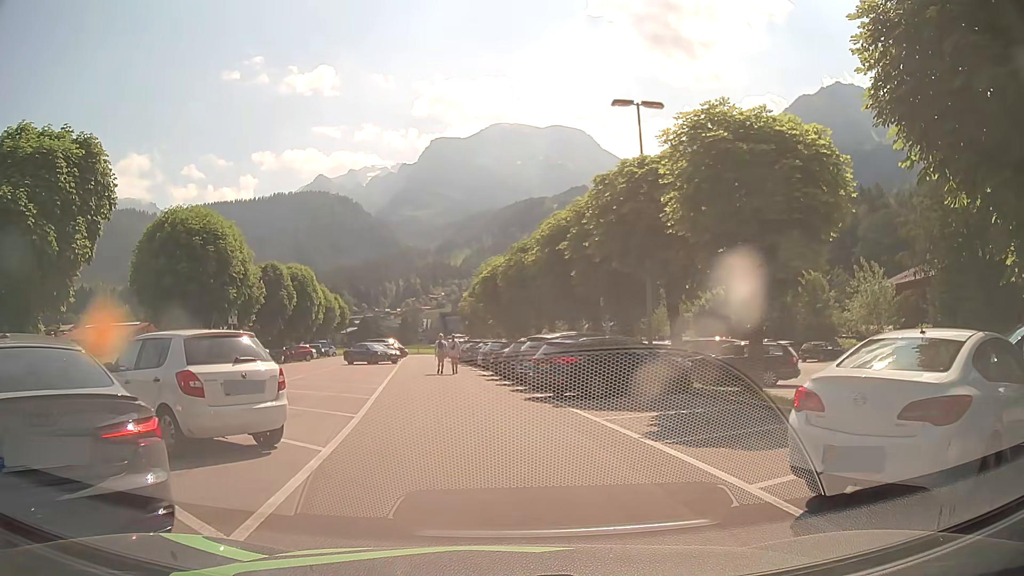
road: service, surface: asphalt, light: Day
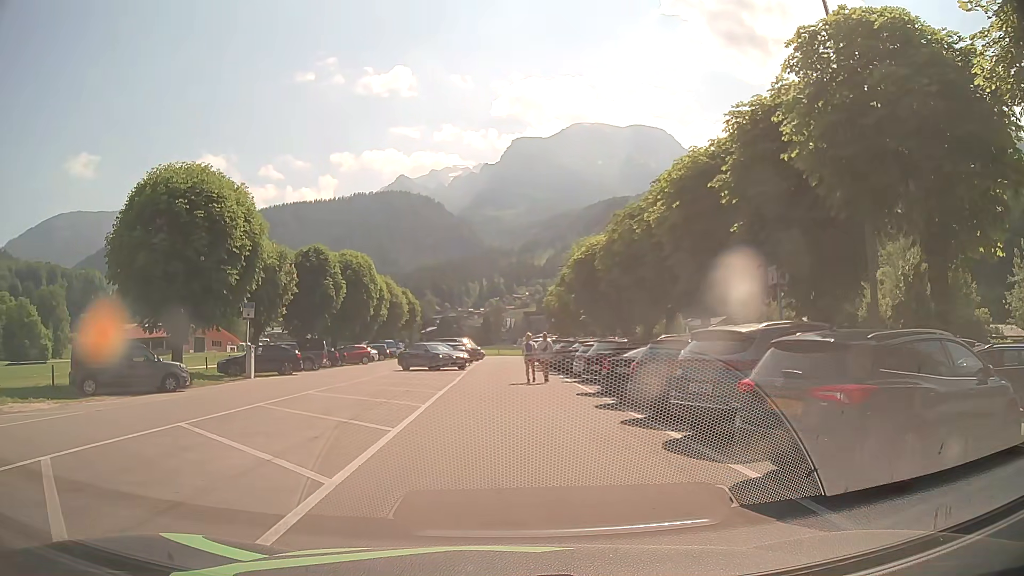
(-0.5, +10.3) m; -7°
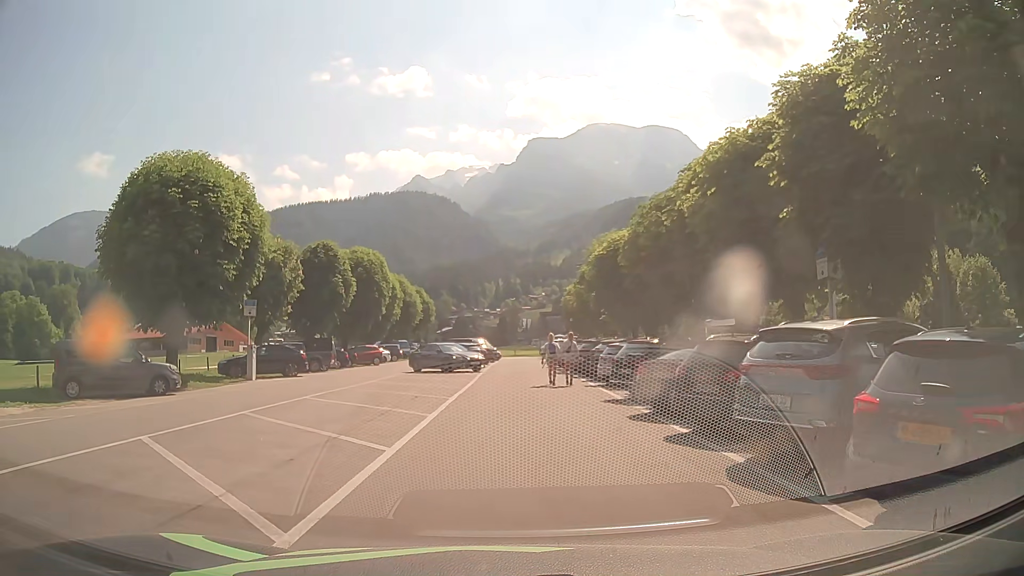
(0.0, +2.0) m; -1°
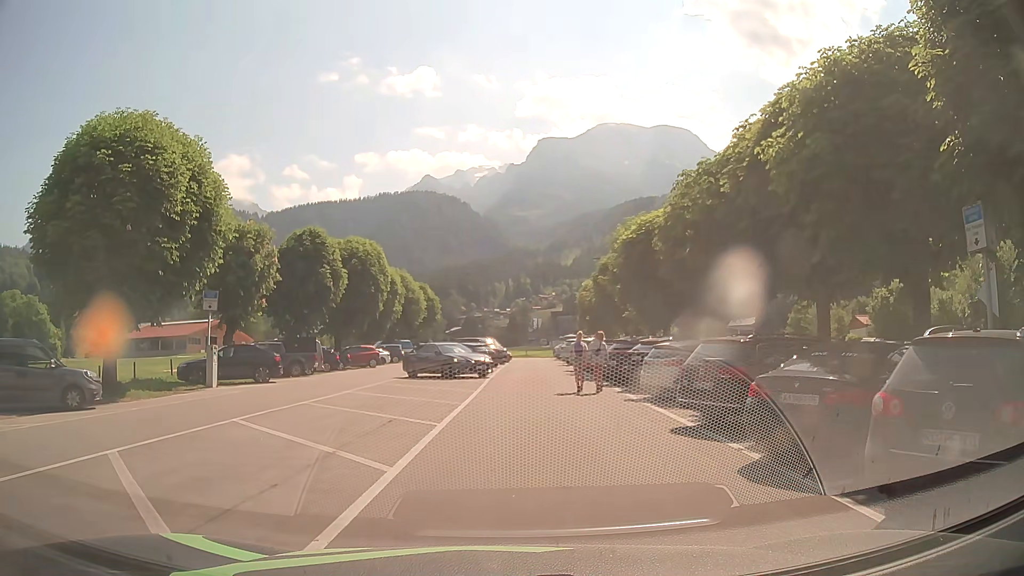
(-0.1, +5.5) m; -2°
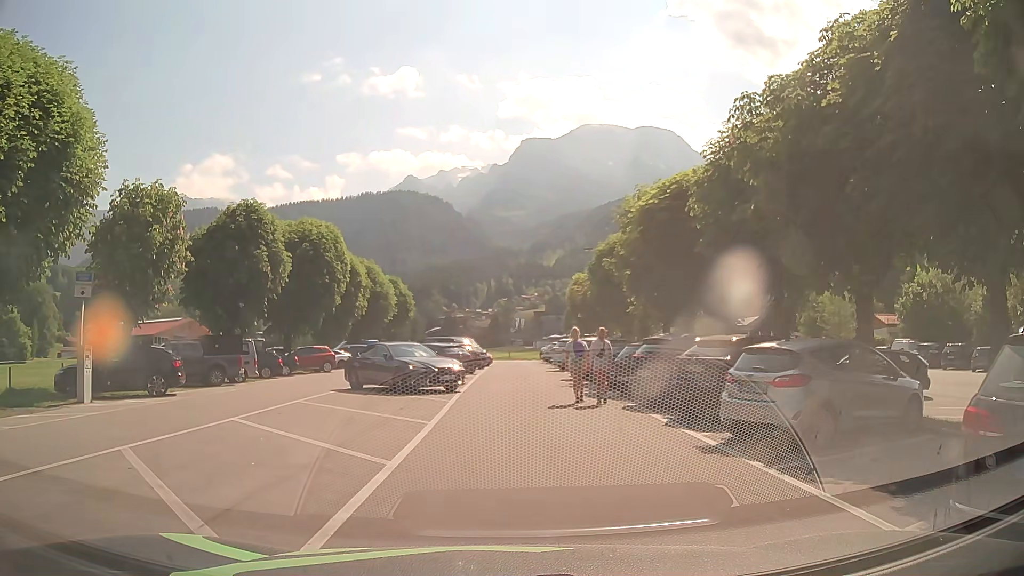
(+0.2, +7.8) m; +4°
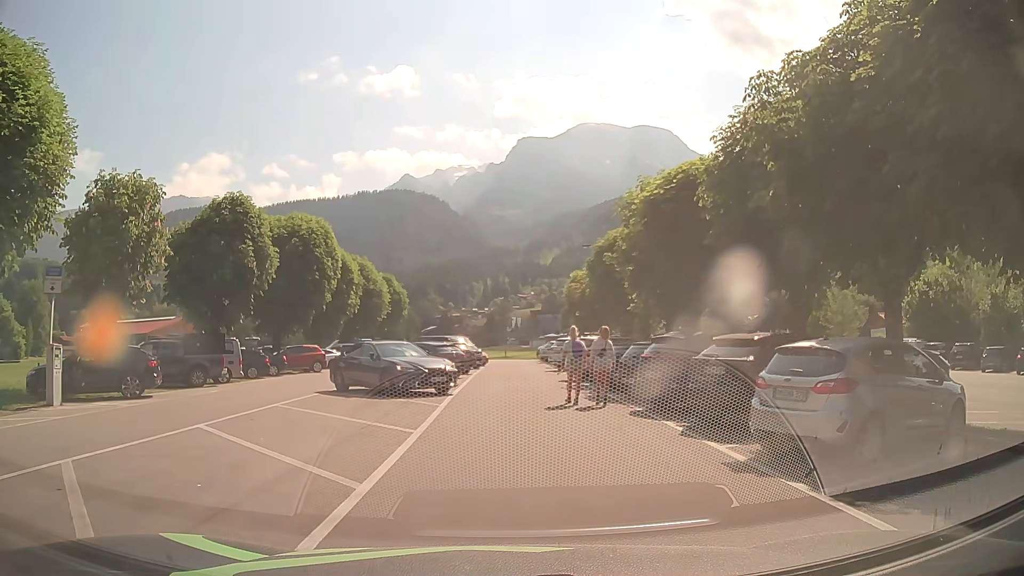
(0.0, +1.4) m; -1°
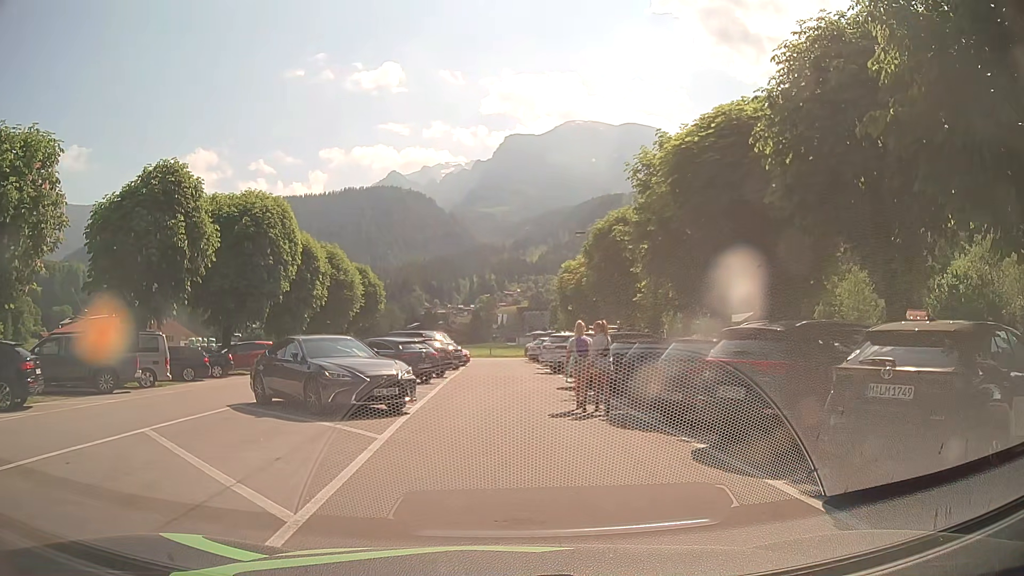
(+0.1, +5.6) m; 0°
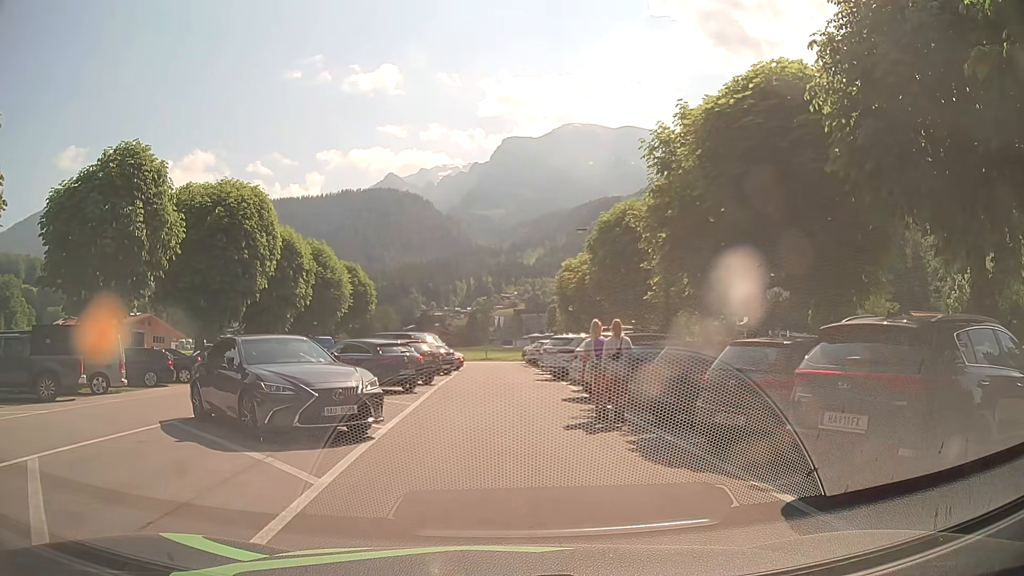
(0.0, +3.0) m; 0°
